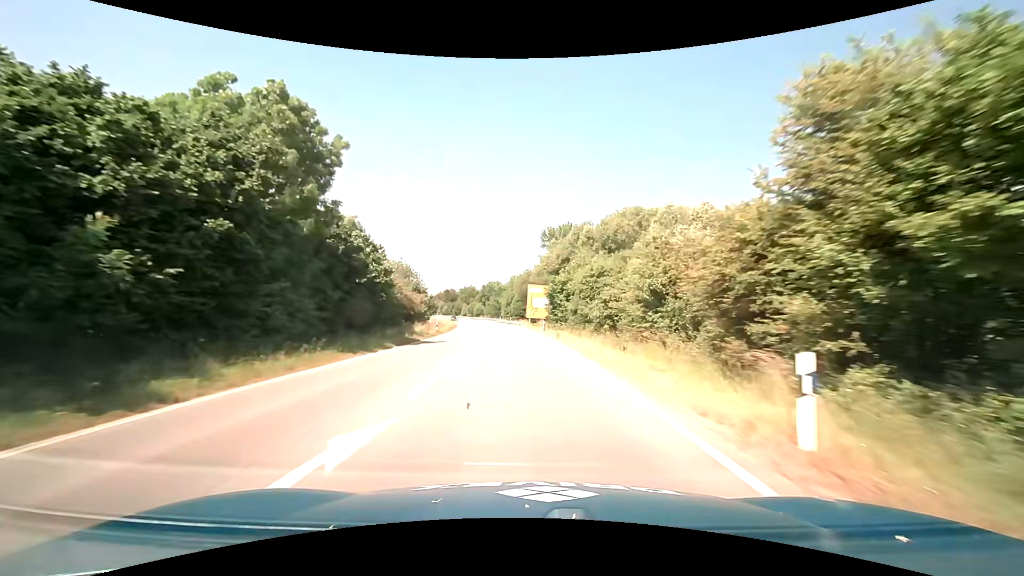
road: primary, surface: asphalt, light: Day
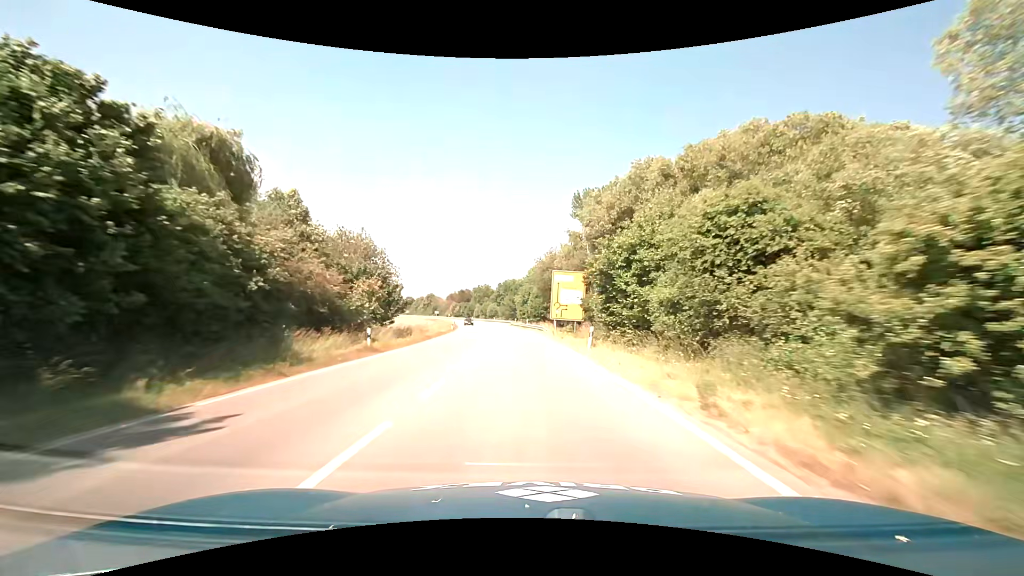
(-0.3, +23.3) m; -2°
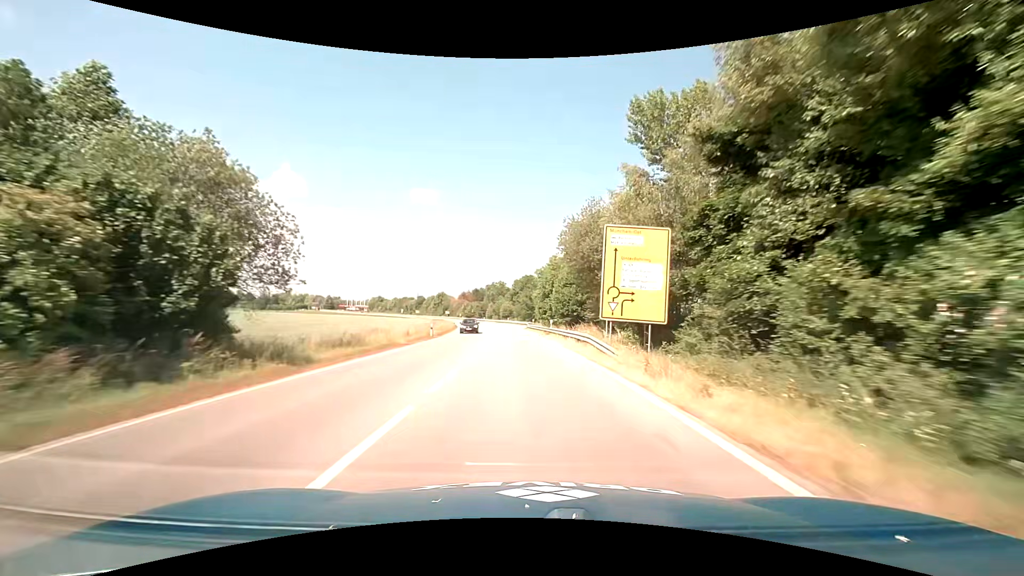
(-0.5, +23.0) m; -2°
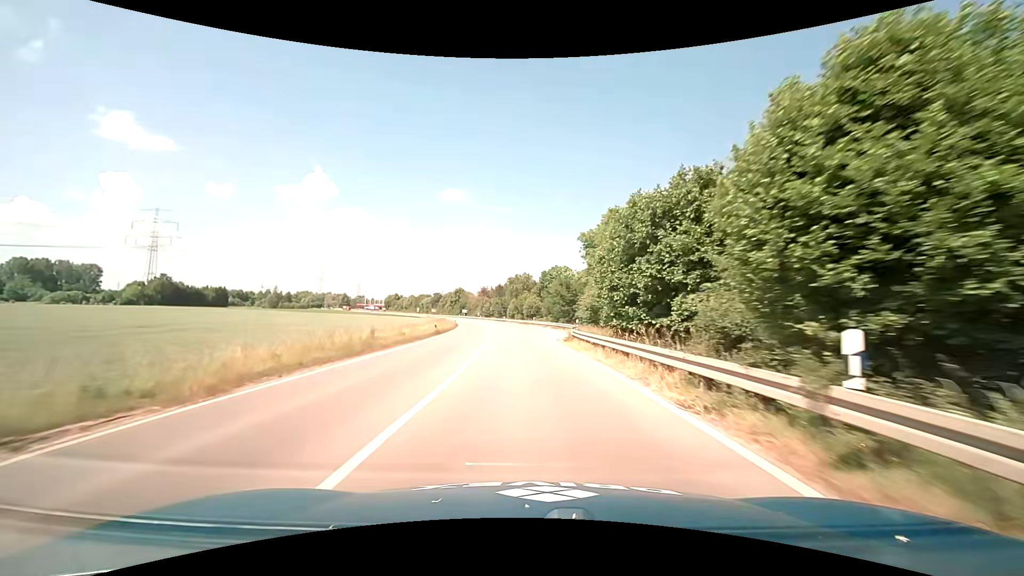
(-0.8, +34.0) m; -3°
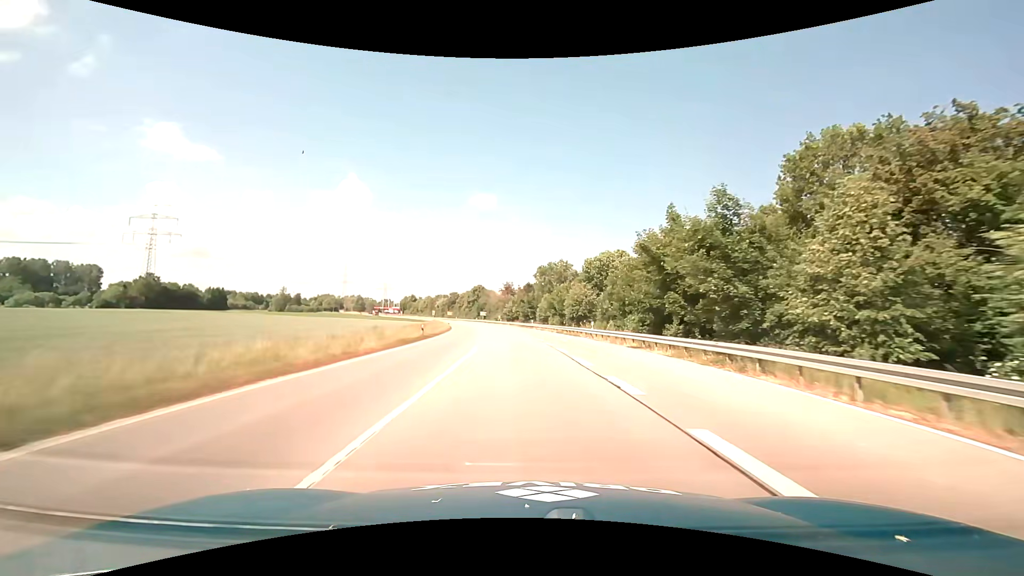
(-1.6, +44.7) m; -4°
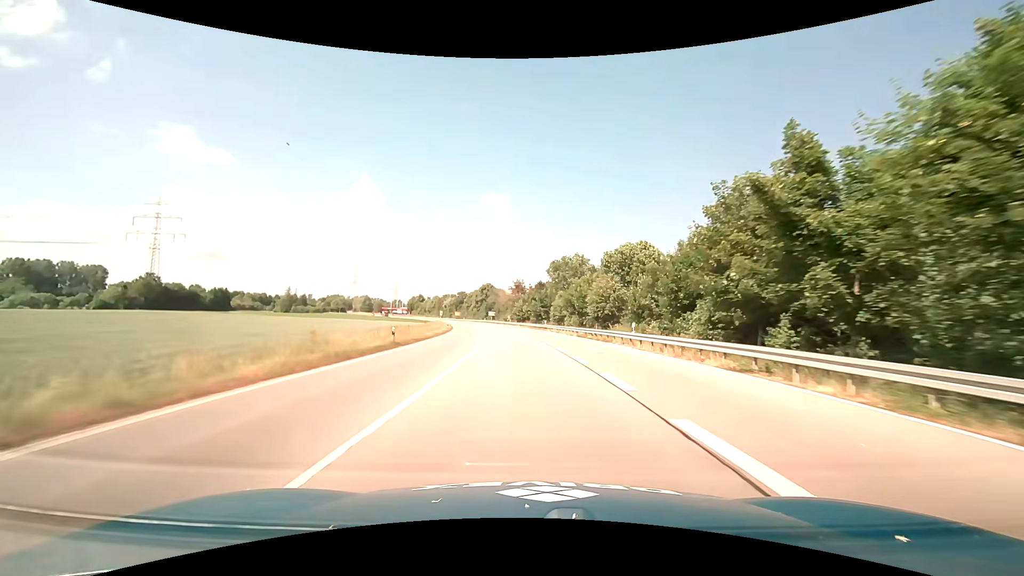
(-0.1, +11.4) m; -1°
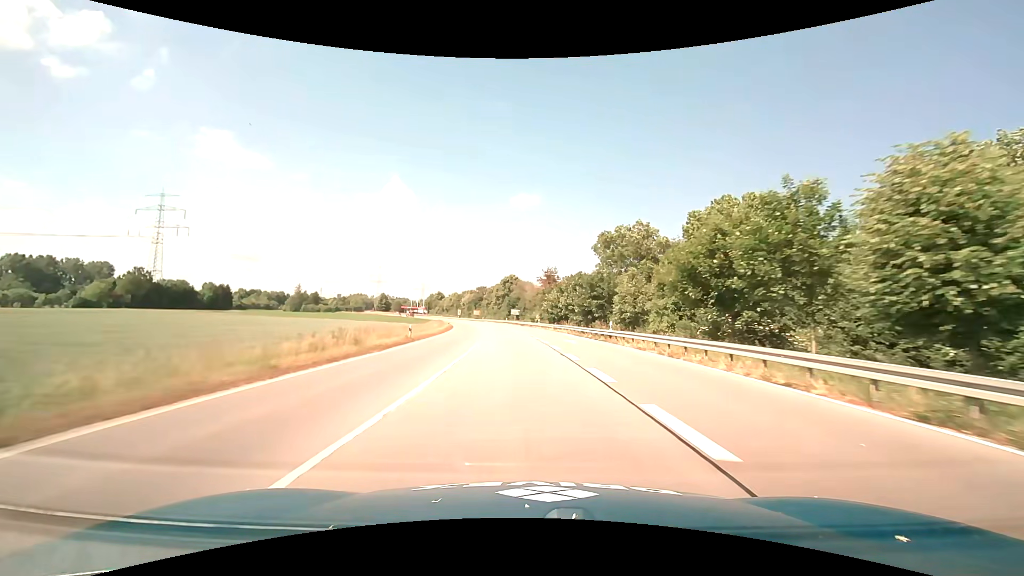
(-1.0, +34.7) m; -3°
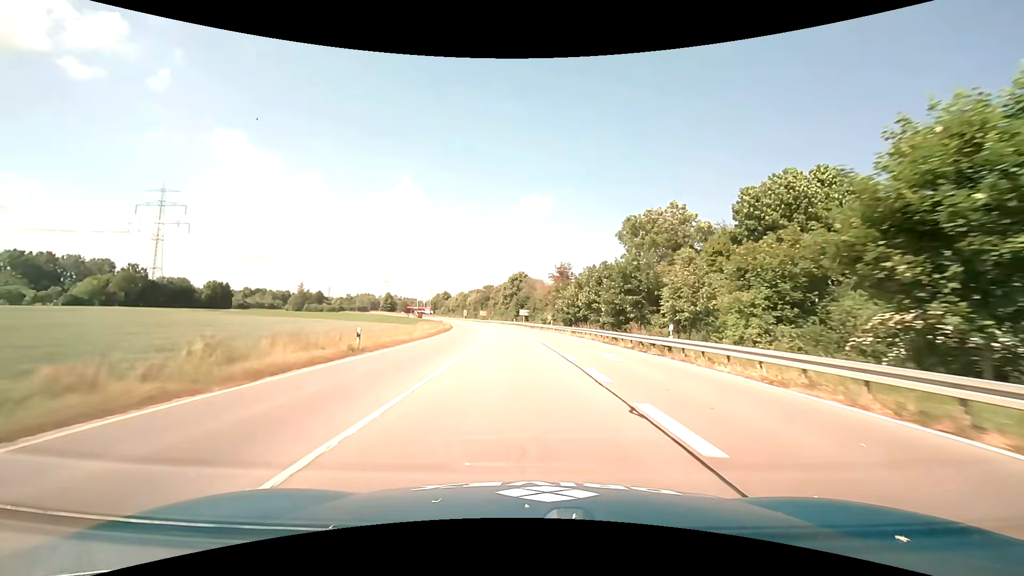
(-0.1, +11.8) m; -1°
(0, +10) (0, +20) (-1, +30) (-1, +40) (-2, +50) (-3, +60) (-4, +70) (-5, +80) (-7, +90) (-8, +100) m
